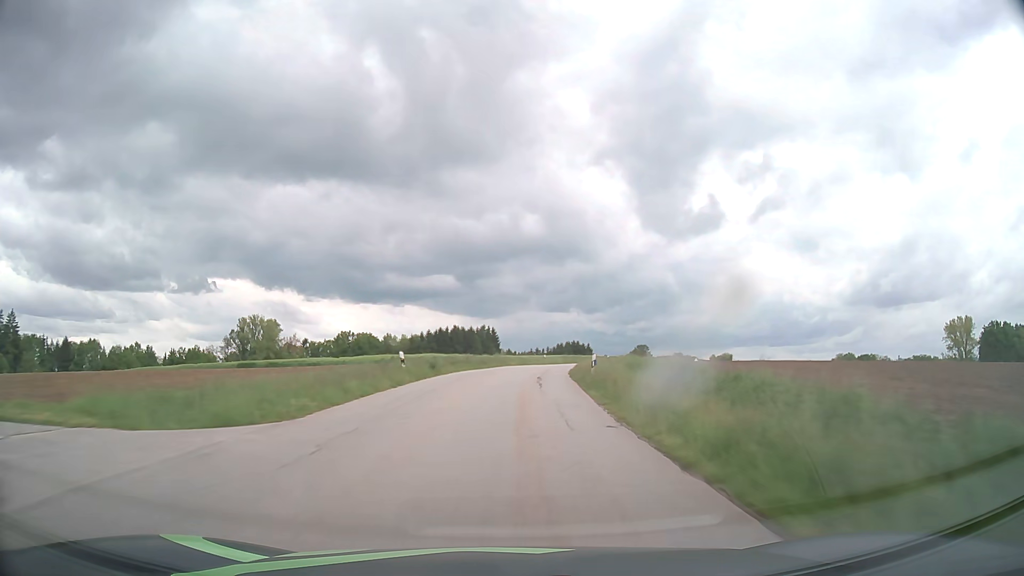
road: tertiary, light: Day
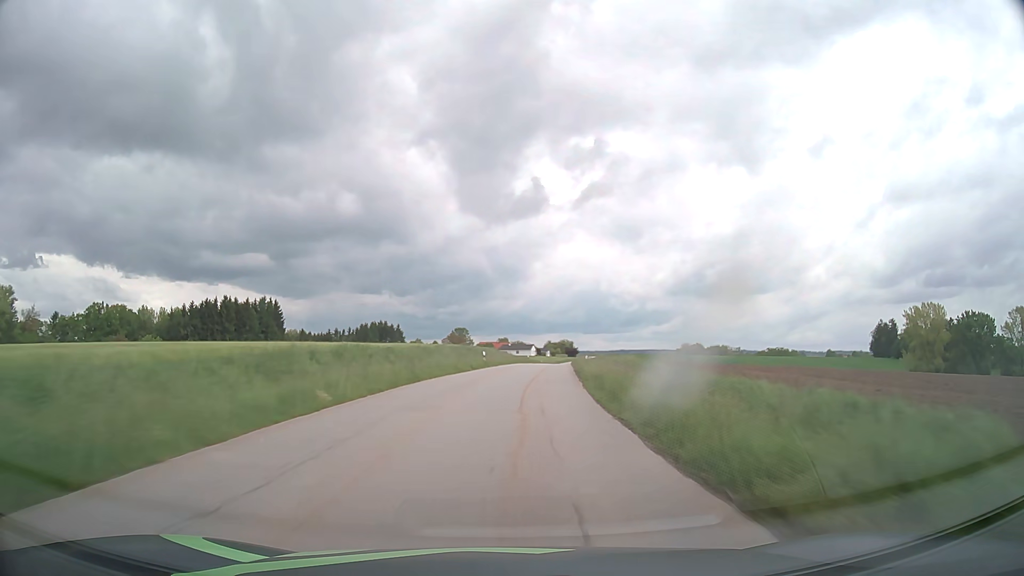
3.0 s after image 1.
(+9.1, +76.2) m; +15°
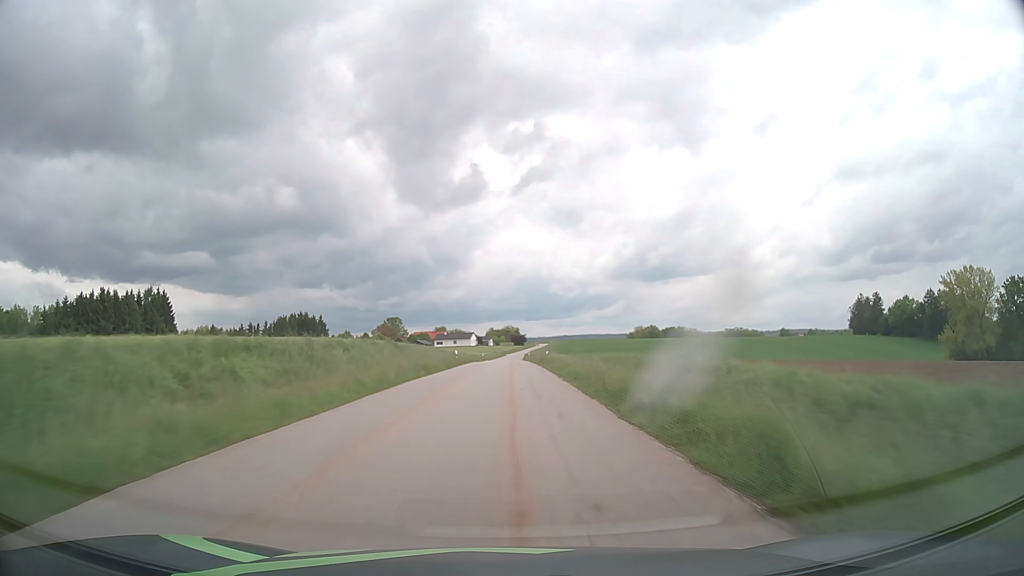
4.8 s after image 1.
(+3.1, +44.7) m; +6°
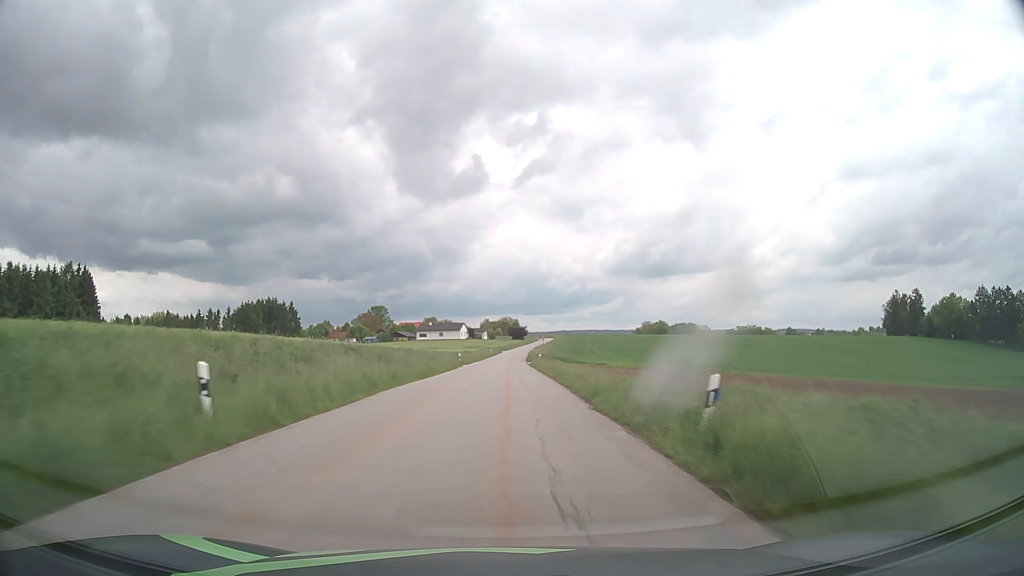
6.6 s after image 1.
(+0.3, +42.9) m; 0°
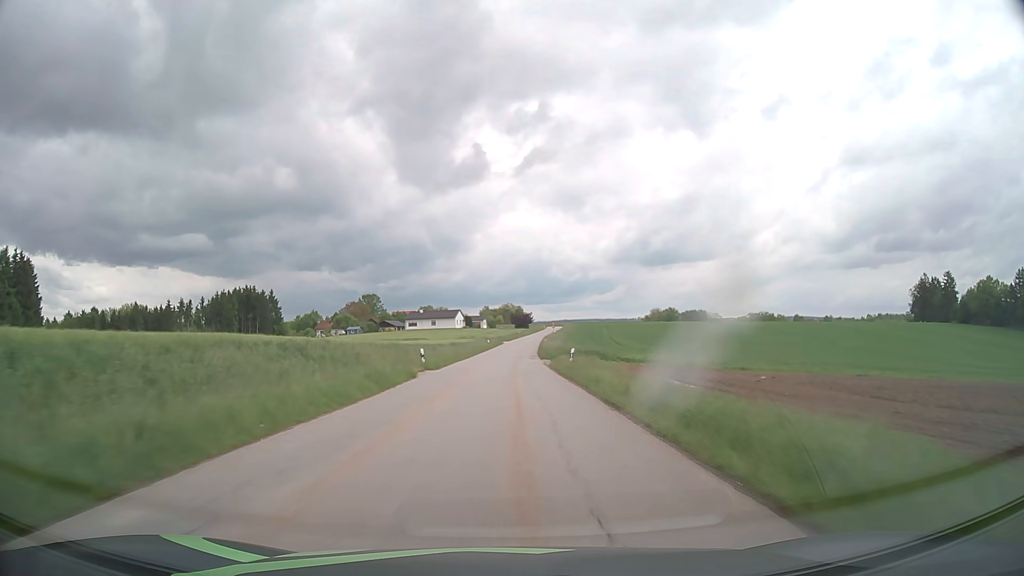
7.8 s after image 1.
(-0.1, +27.4) m; 0°
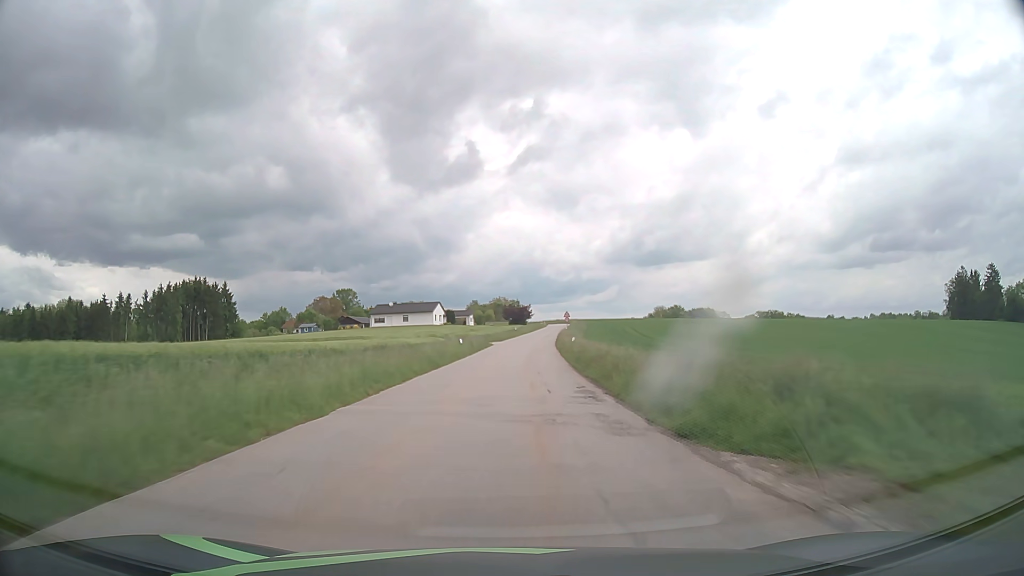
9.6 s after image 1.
(+0.3, +39.4) m; +1°
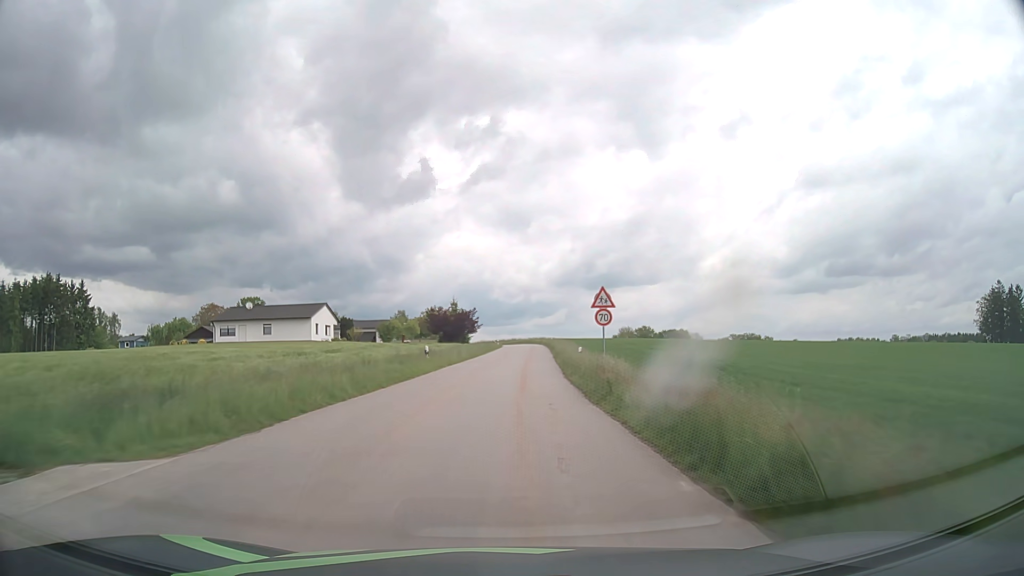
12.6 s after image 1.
(+2.3, +60.2) m; +4°
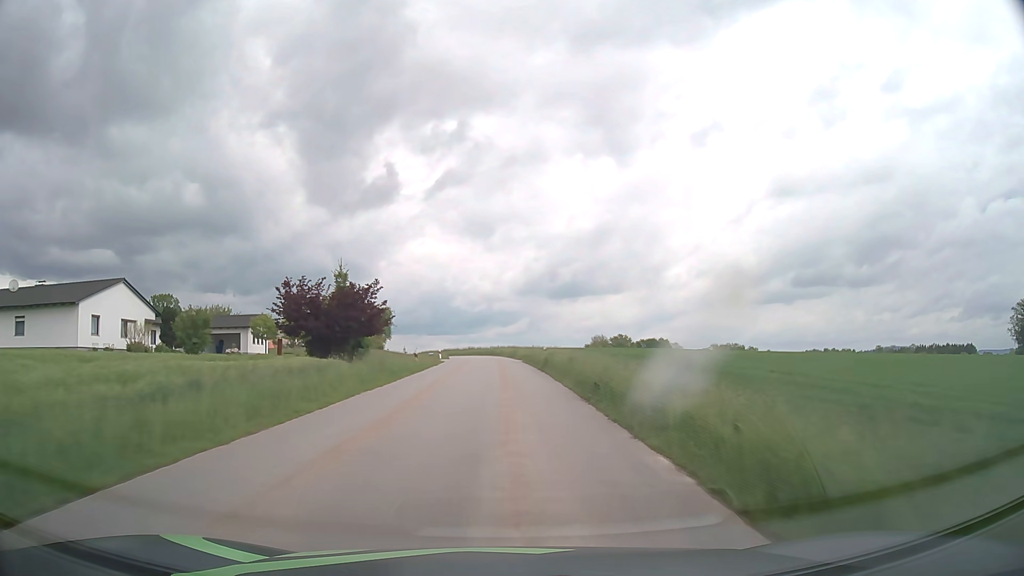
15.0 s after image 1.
(+1.3, +44.4) m; +3°
(0, +10) (0, +20) (0, +30) (-1, +40) (-1, +50) (-2, +60) (-2, +70) (-3, +80) (-5, +90) (-6, +100) m
